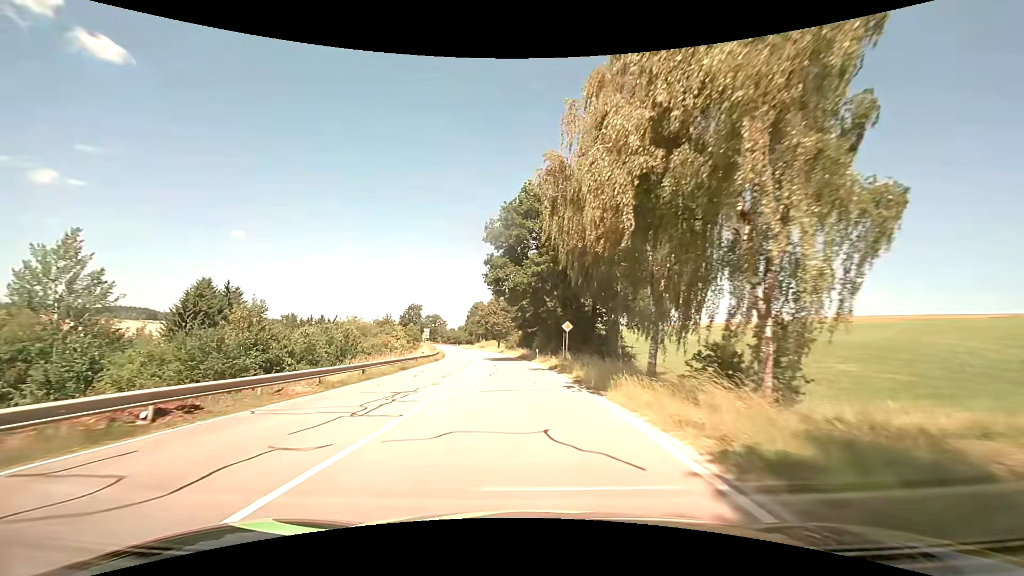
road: secondary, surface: asphalt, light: Day
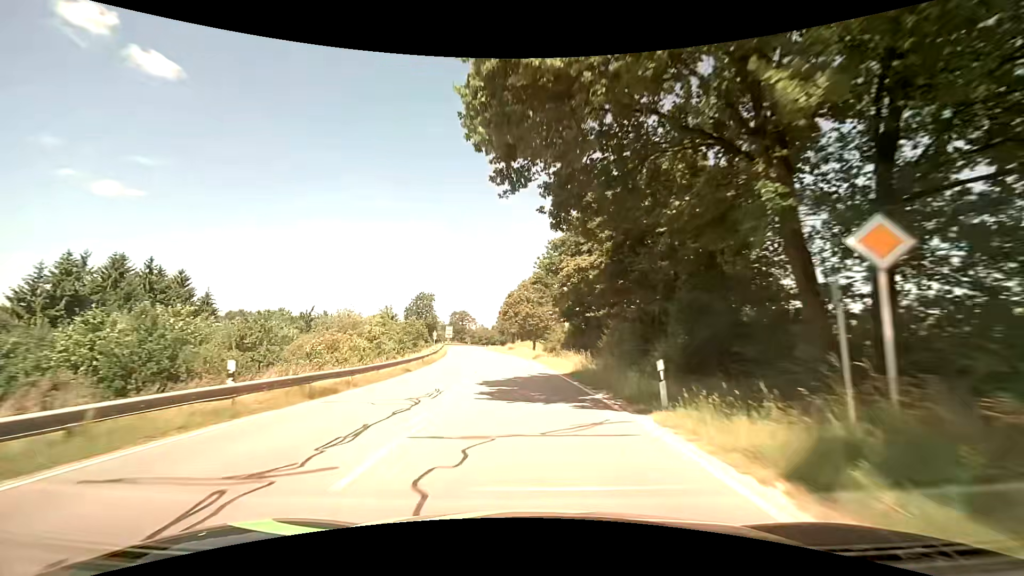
(-1.4, +31.2) m; -5°
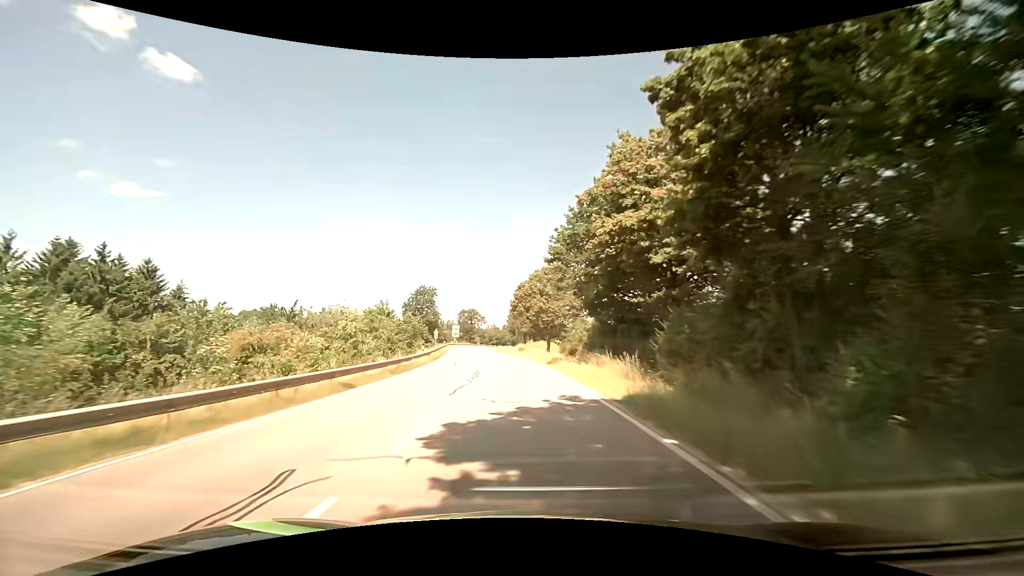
(-0.1, +10.5) m; -2°
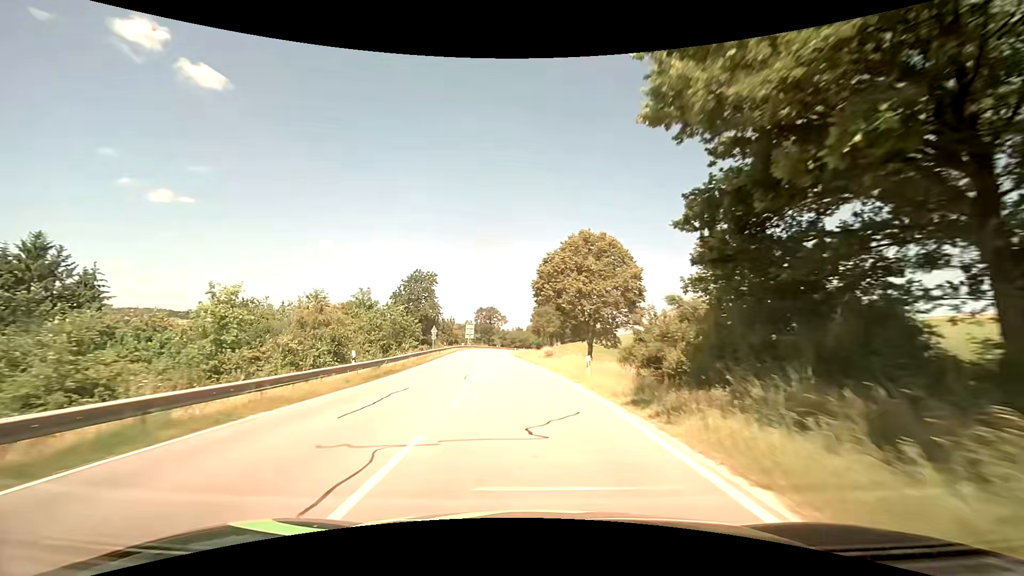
(-0.4, +21.0) m; -3°
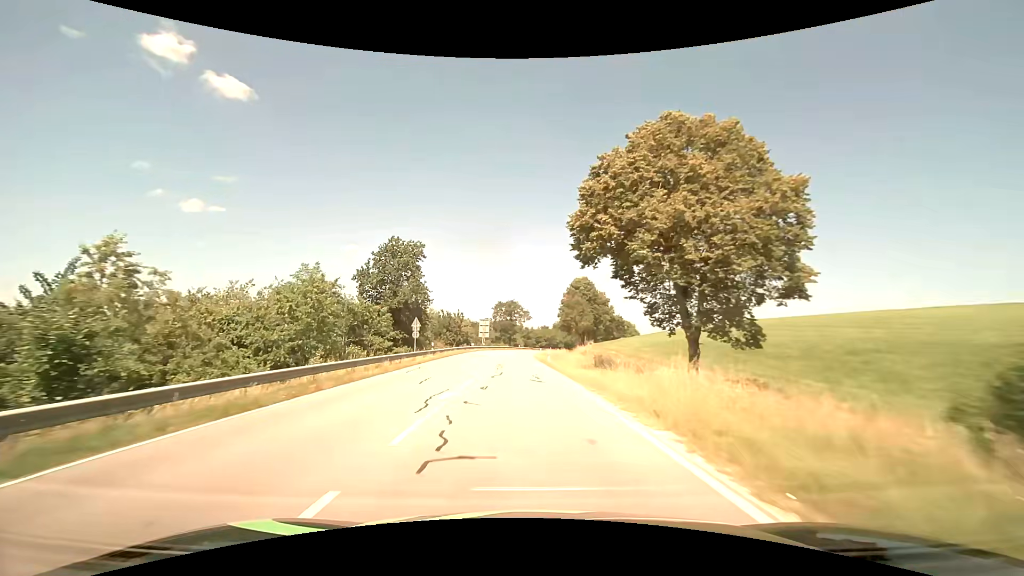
(-0.5, +21.1) m; -2°
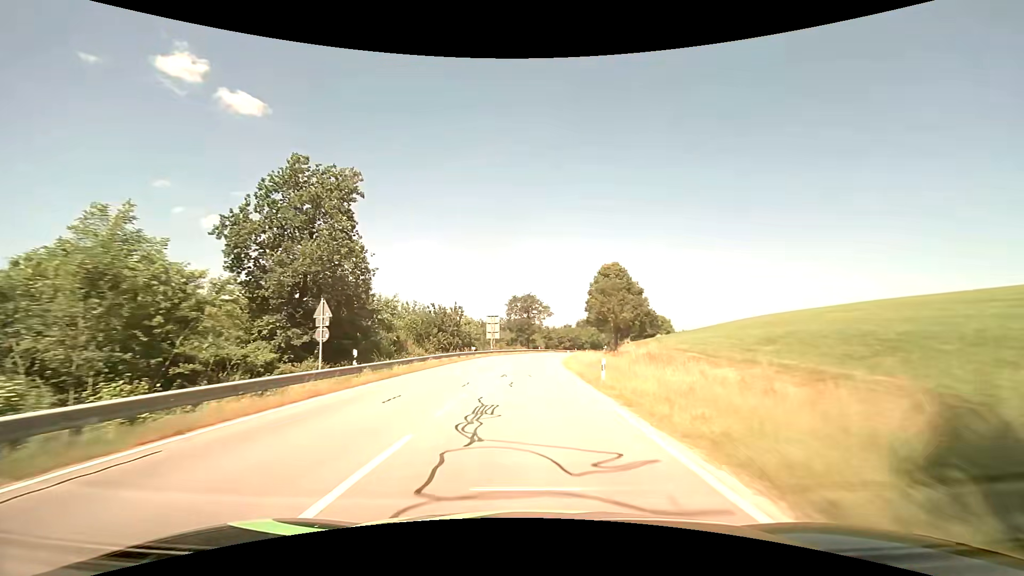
(-0.6, +21.2) m; -3°
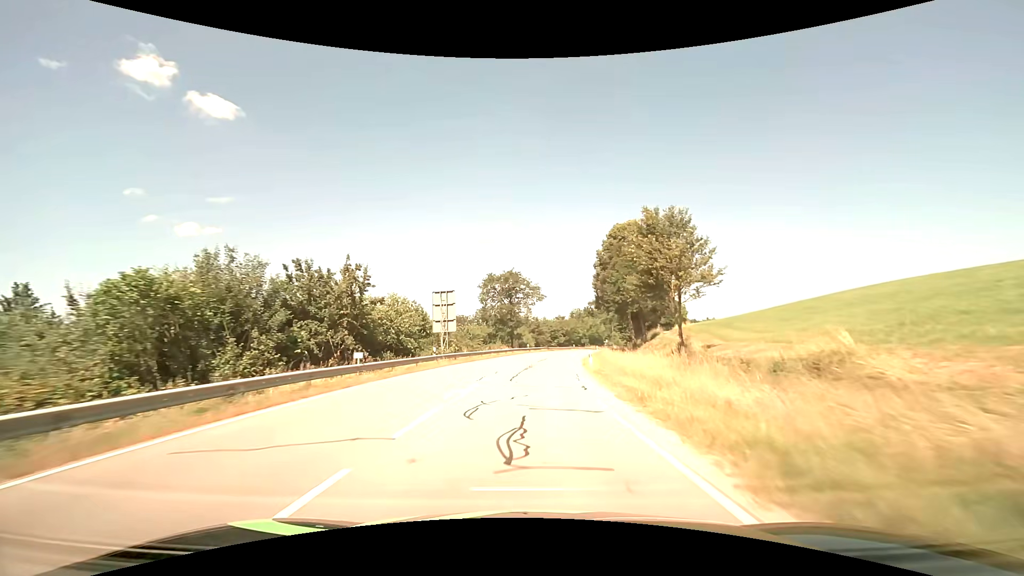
(+0.2, +32.0) m; +2°
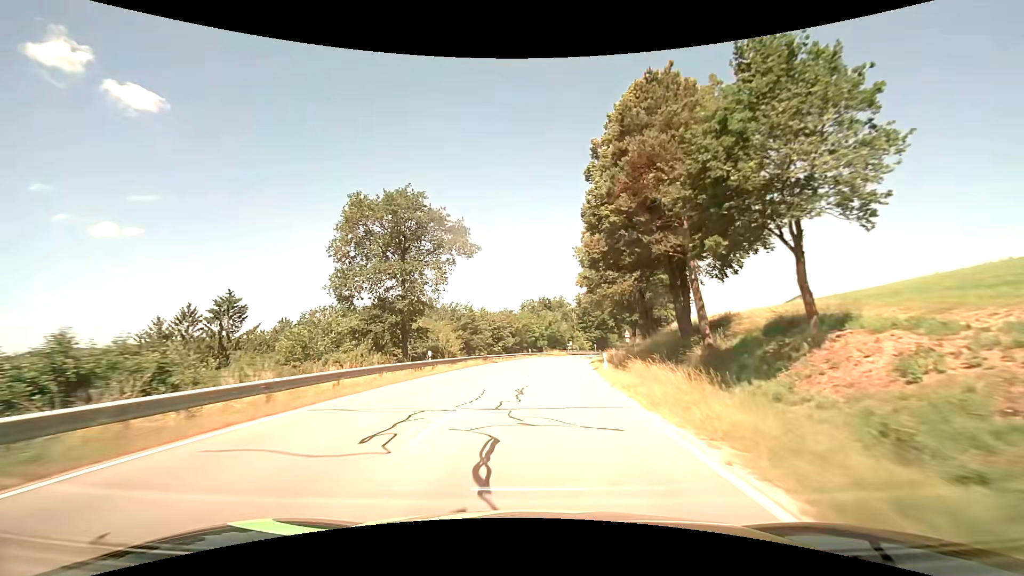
(+1.9, +42.8) m; +6°
(0, +10) (+1, +20) (+1, +30) (+2, +40) (+4, +50) (+5, +60) (+7, +70) (+9, +79) (+12, +89) (+14, +99) m
